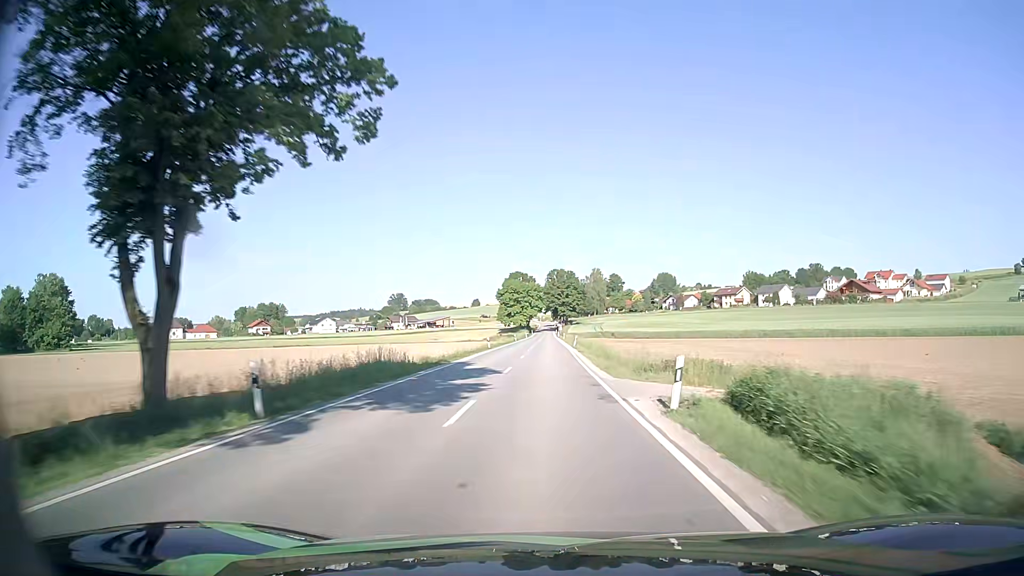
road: secondary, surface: asphalt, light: Day
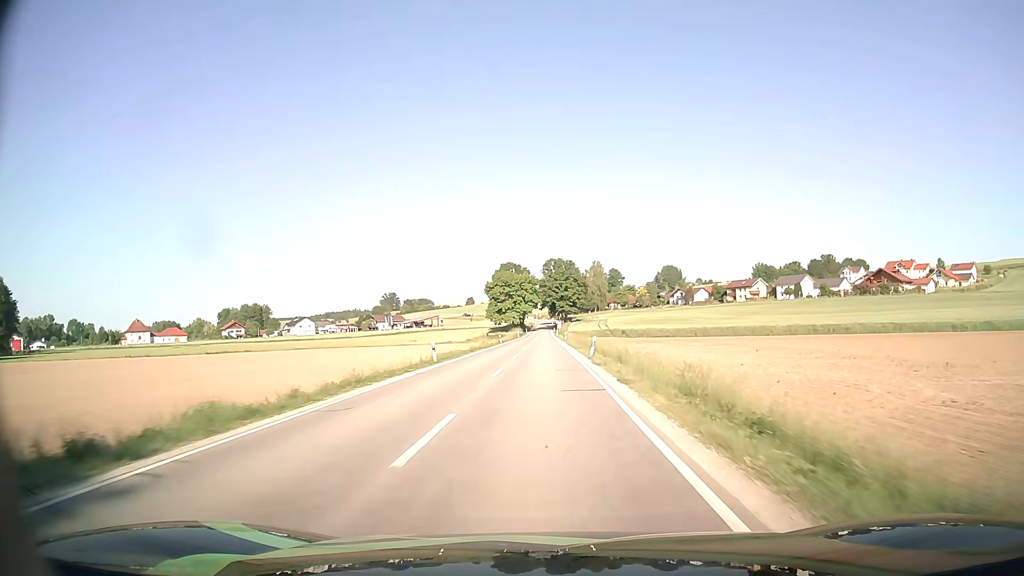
(+0.1, +26.6) m; 0°
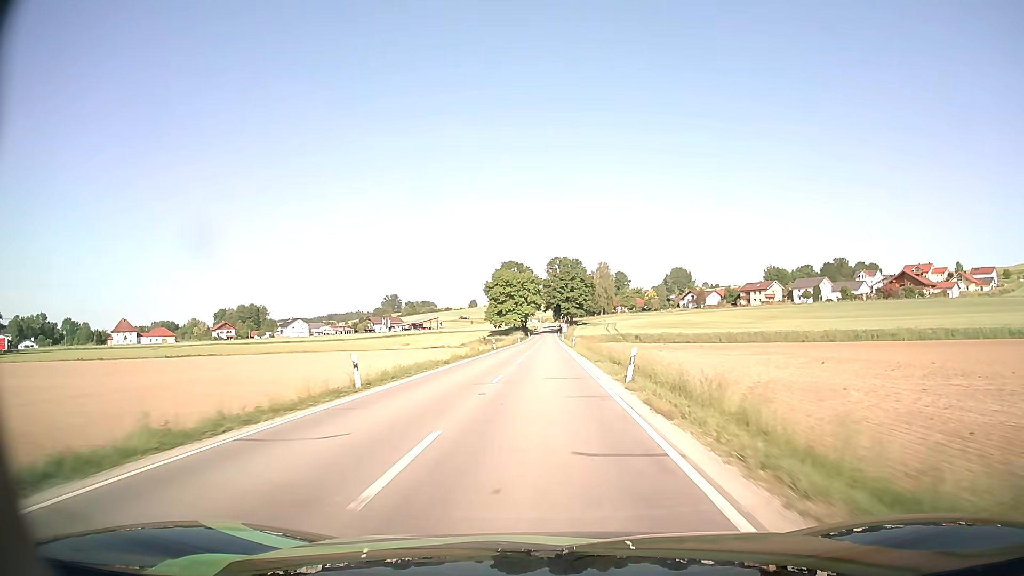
(-0.1, +13.6) m; 0°
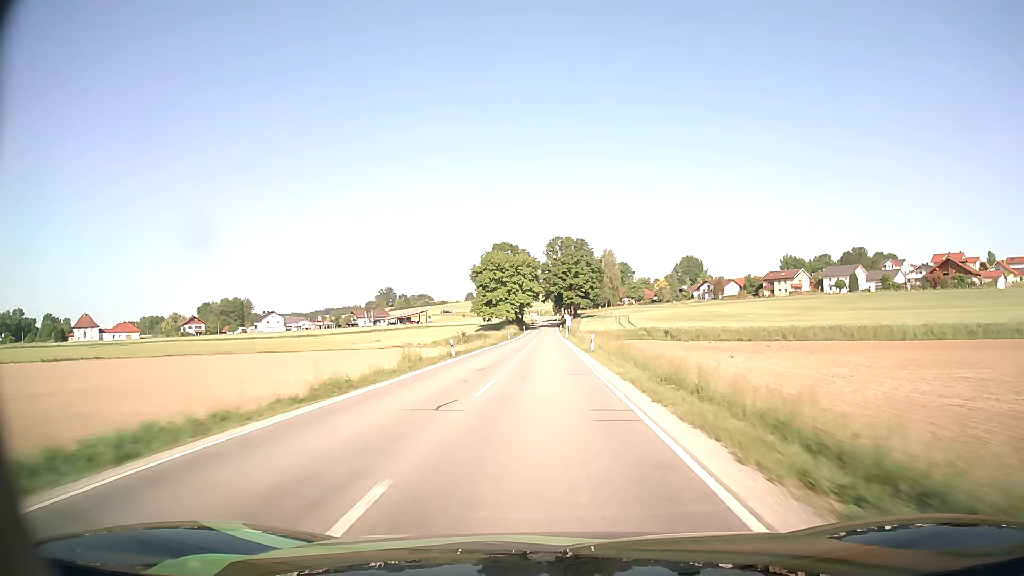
(-0.1, +27.6) m; 0°
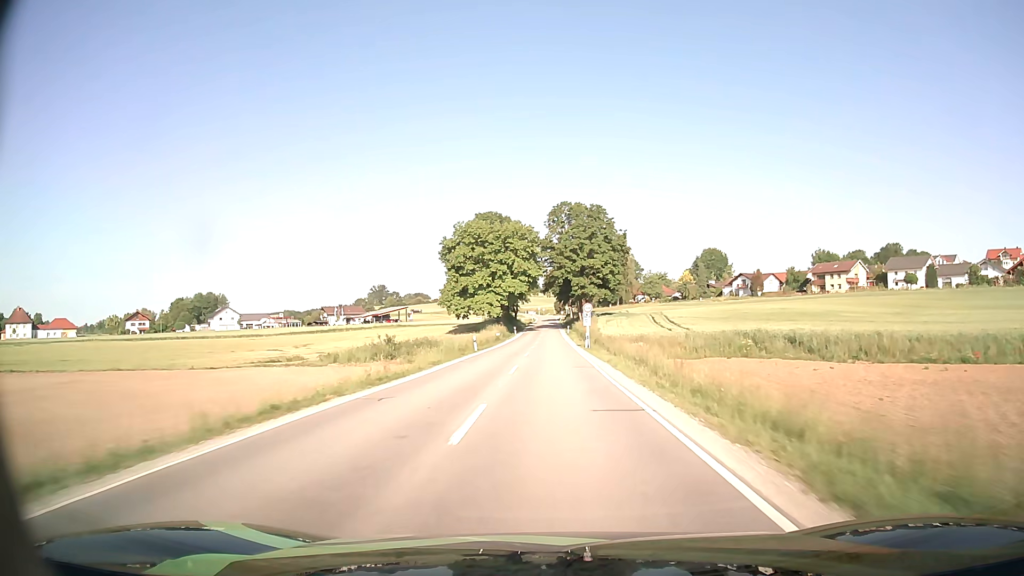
(-0.2, +41.8) m; 0°
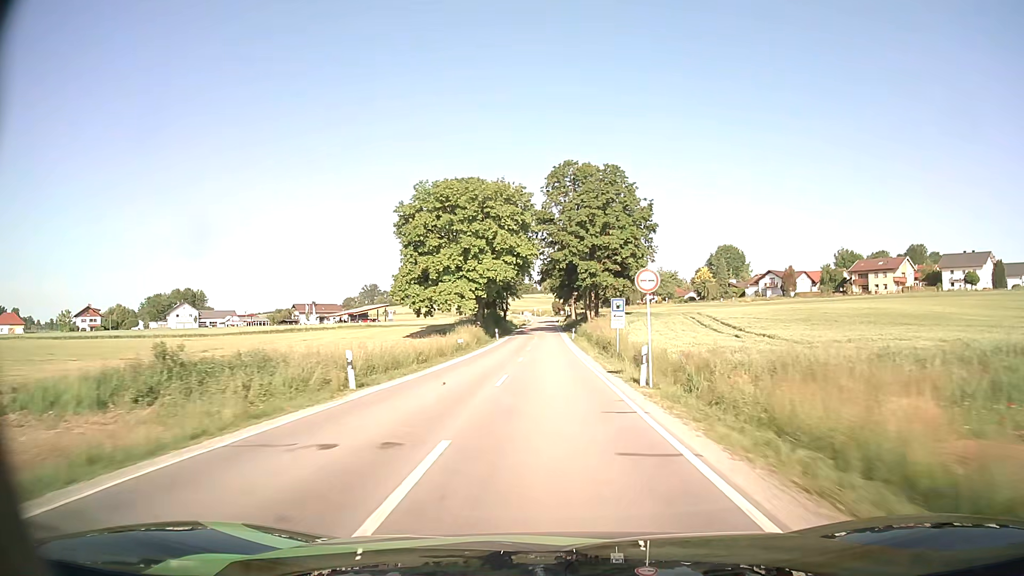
(+0.1, +27.6) m; 0°
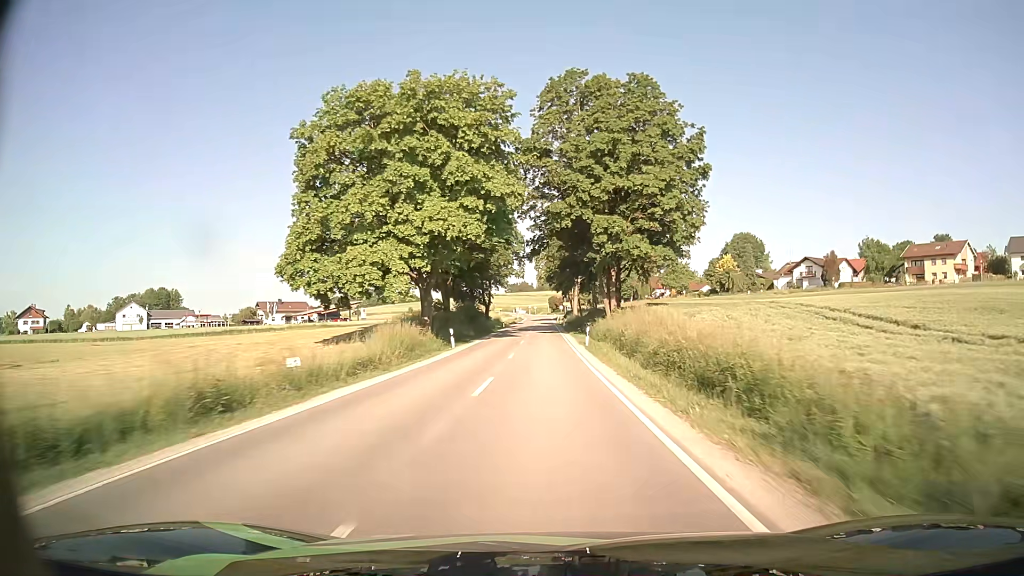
(0.0, +27.6) m; 0°
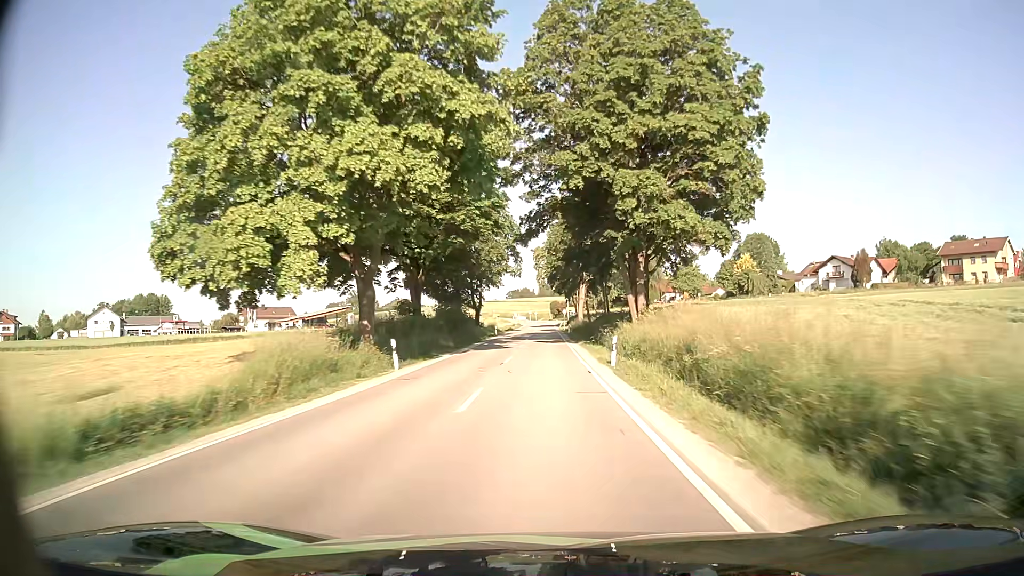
(0.0, +13.8) m; 0°
(0, +10) (0, +20) (0, +30) (0, +40) (0, +50) (0, +60) (0, +70) (0, +80) (0, +90) (0, +100) m
